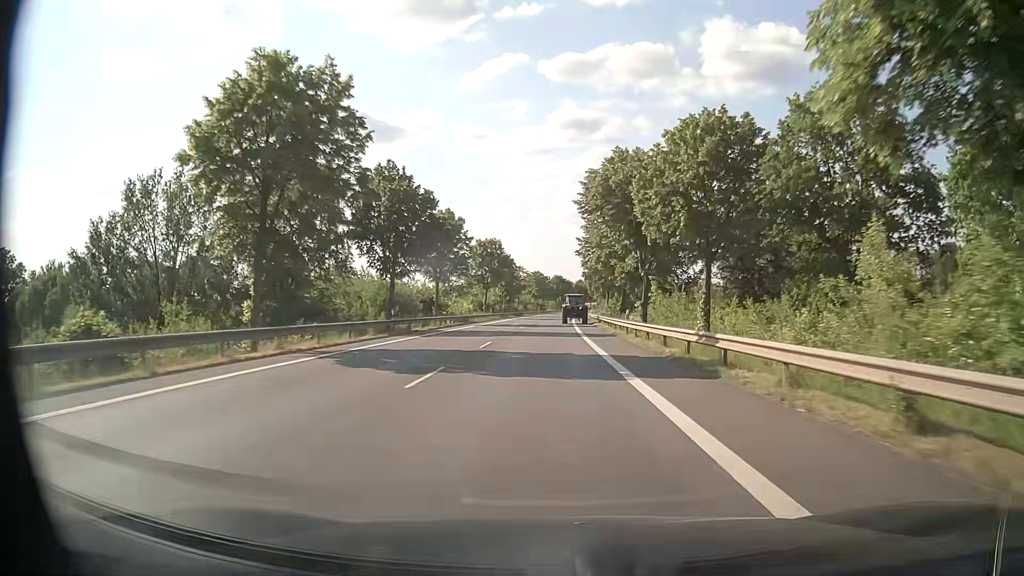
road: primary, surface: asphalt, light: Day
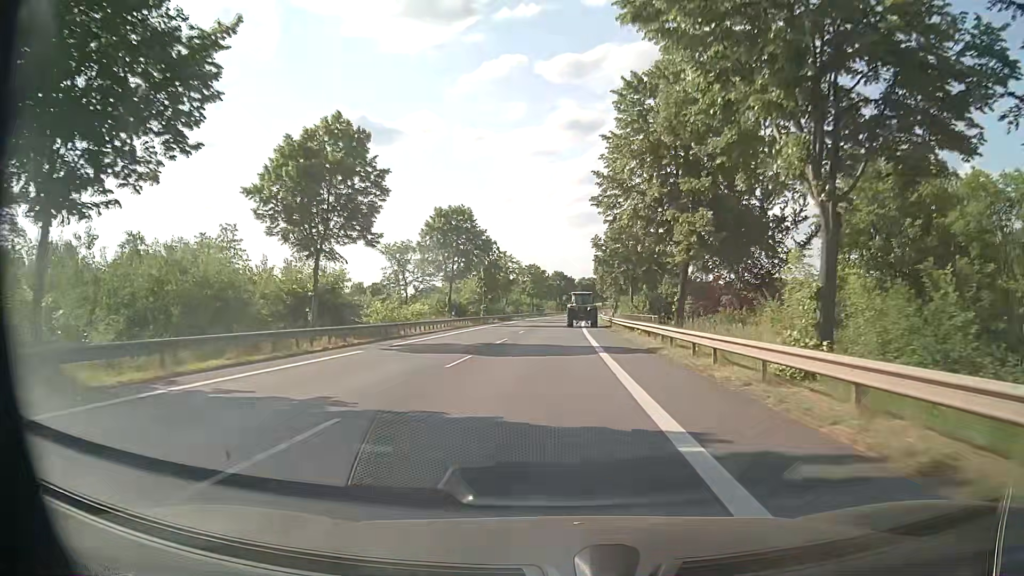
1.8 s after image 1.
(0.0, +30.8) m; 0°
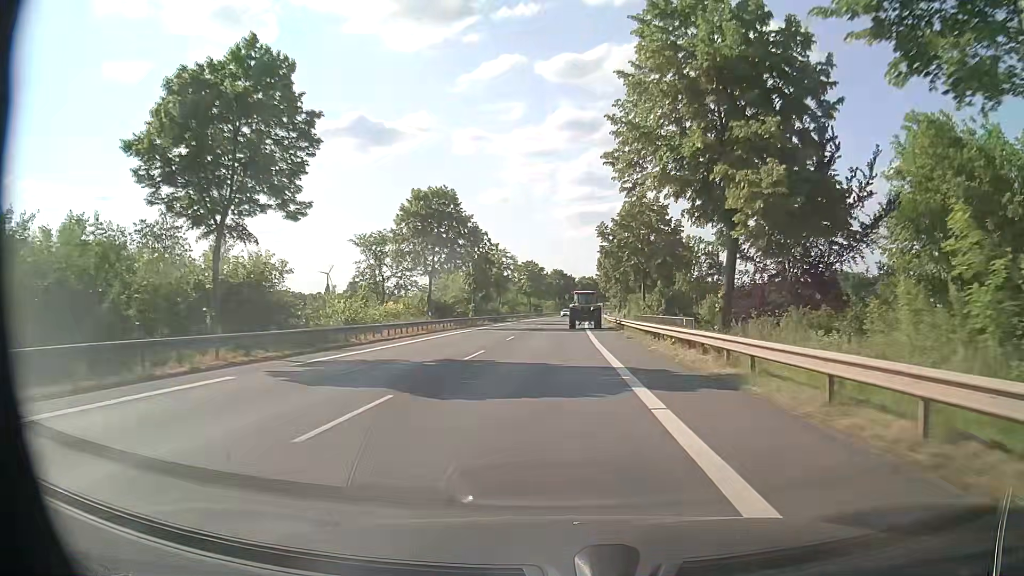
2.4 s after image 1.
(0.0, +9.5) m; 0°
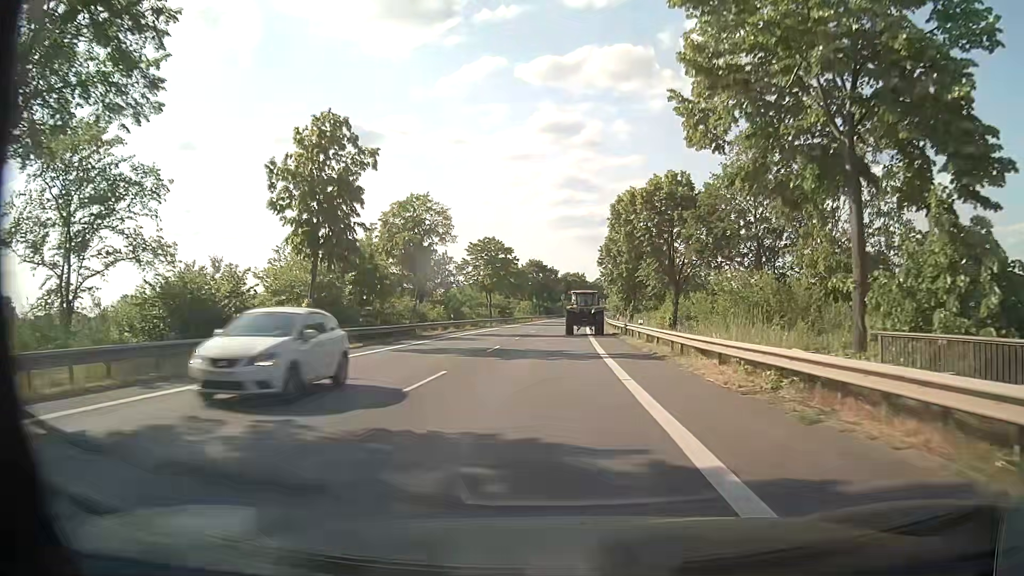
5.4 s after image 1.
(+0.6, +42.7) m; +2°
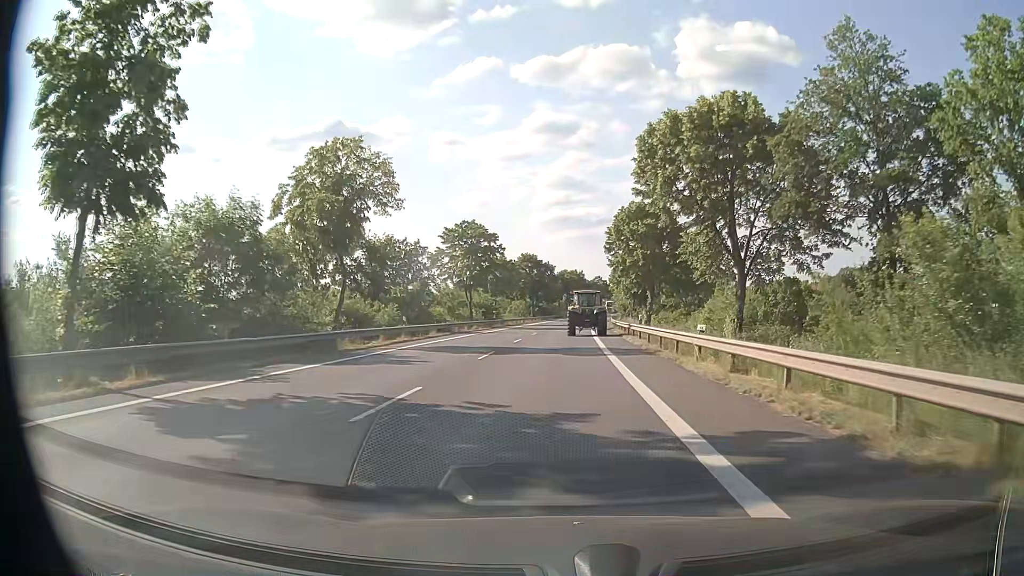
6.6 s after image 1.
(+0.1, +15.3) m; +1°
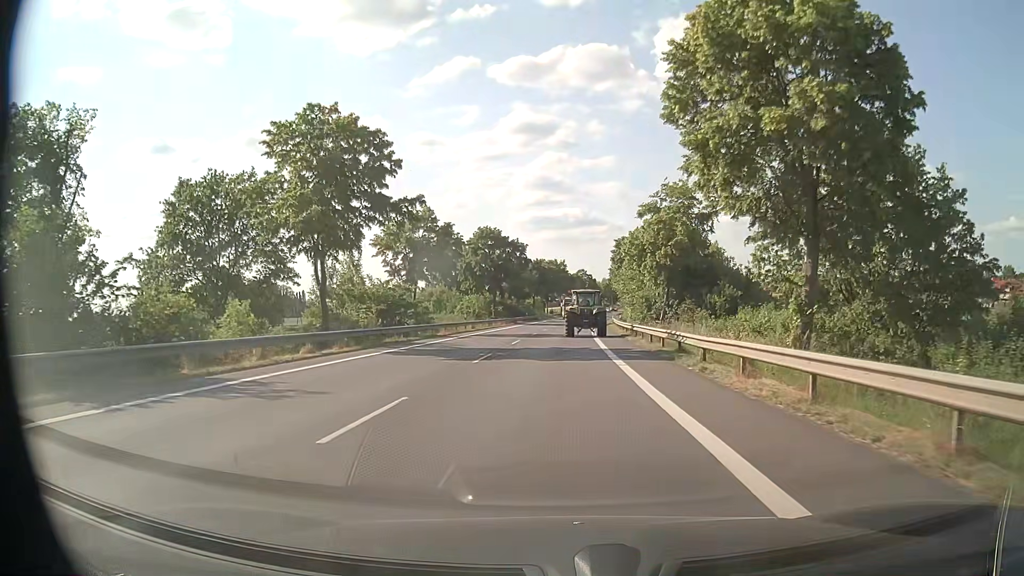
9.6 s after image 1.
(0.0, +37.4) m; +1°
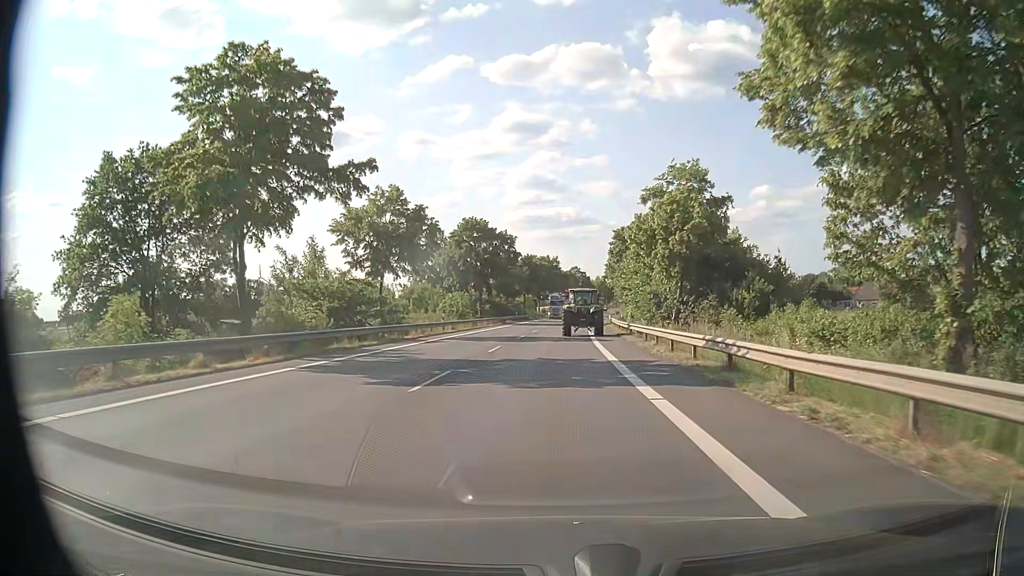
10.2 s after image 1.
(0.0, +7.3) m; +1°
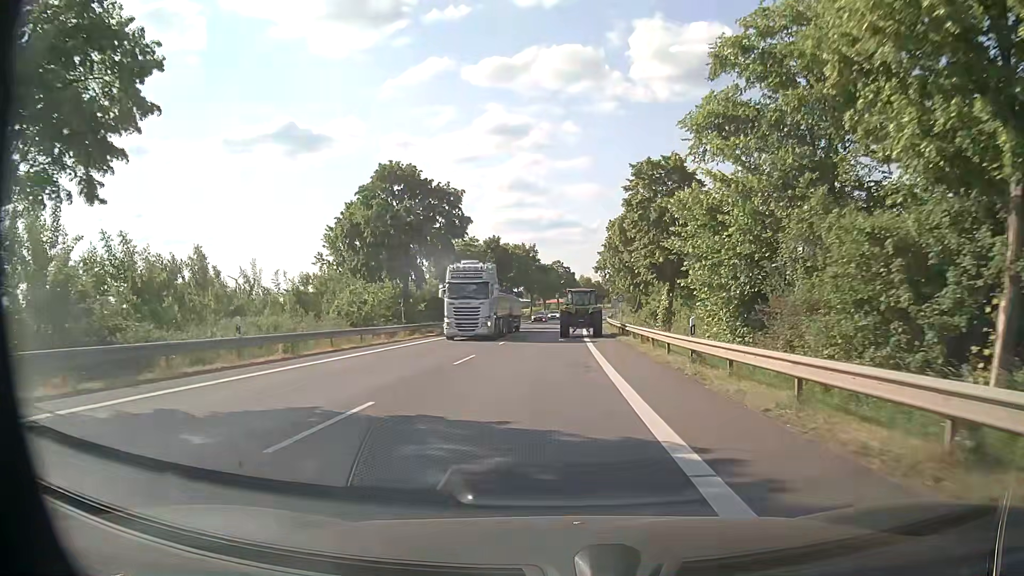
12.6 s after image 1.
(+0.5, +29.4) m; +2°
(0, +10) (0, +20) (0, +30) (0, +40) (+1, +50) (+1, +60) (+2, +70) (+2, +80) (+3, +90) (+4, +100) m
